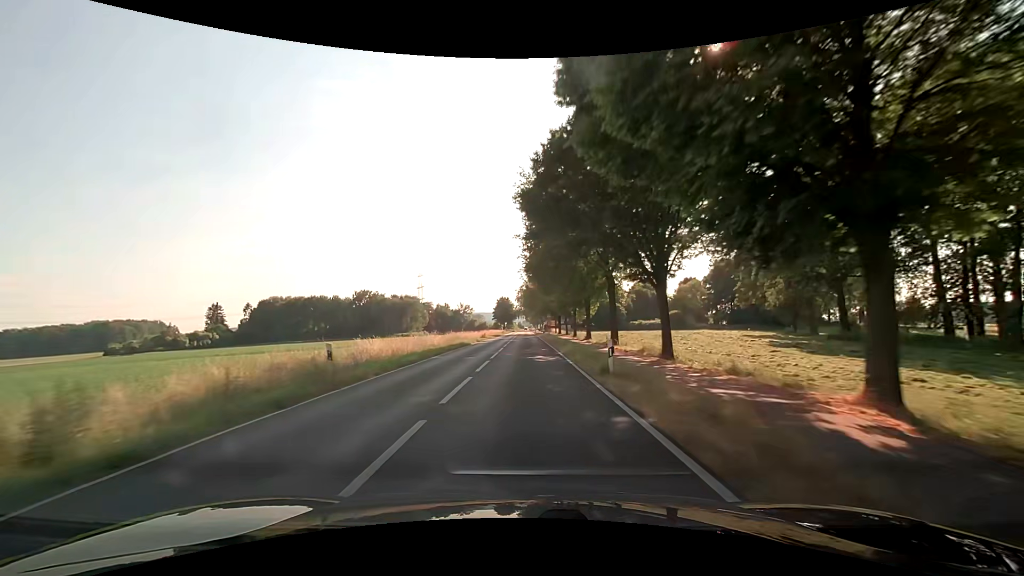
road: secondary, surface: asphalt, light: Day
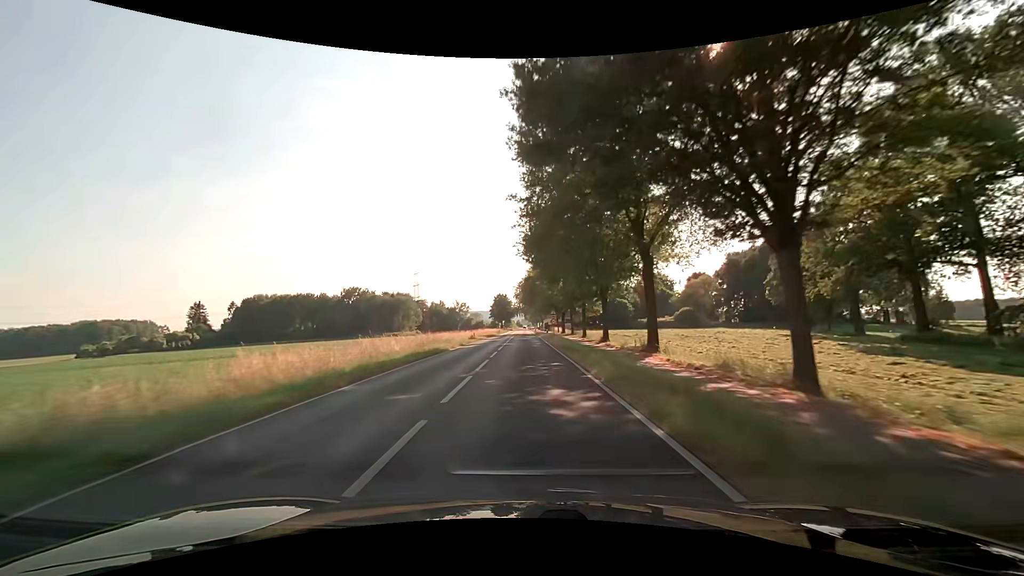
(+0.1, +12.1) m; +1°
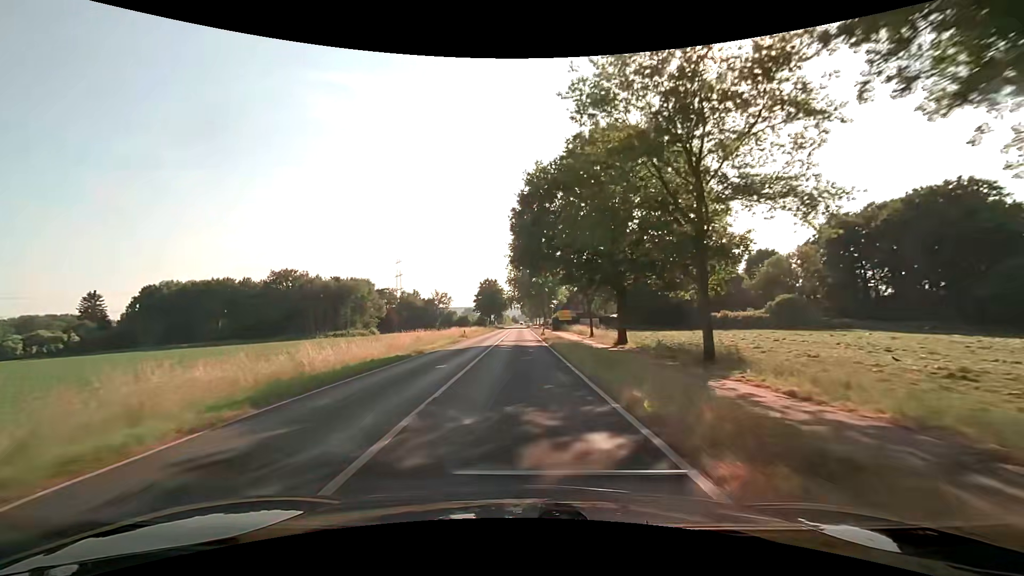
(+0.1, +53.7) m; +1°
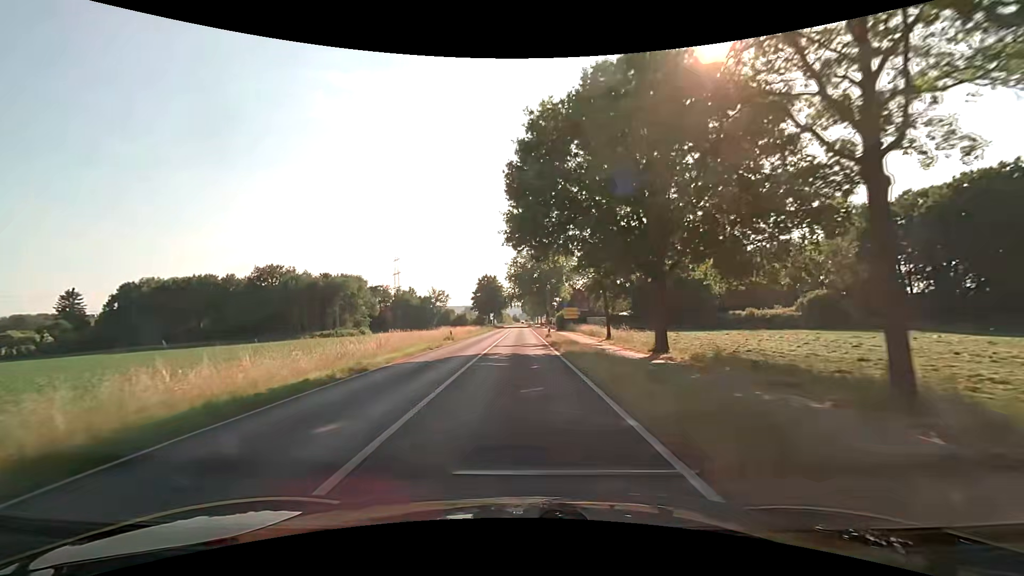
(0.0, +9.0) m; 0°
(0, +10) (0, +20) (0, +30) (0, +40) (0, +50) (0, +60) (0, +70) (0, +80) (0, +90) (0, +100) m
